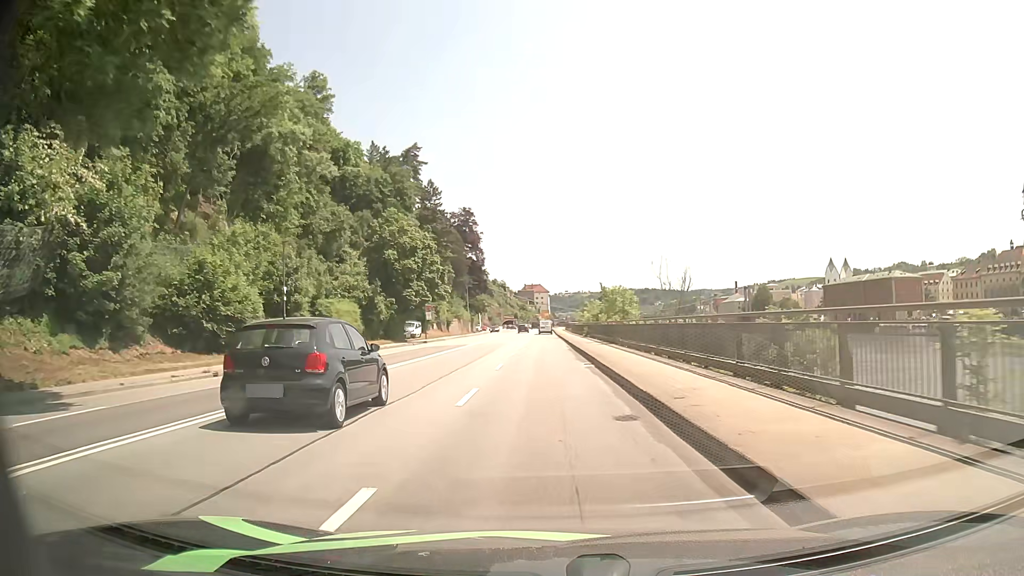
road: primary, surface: asphalt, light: Day
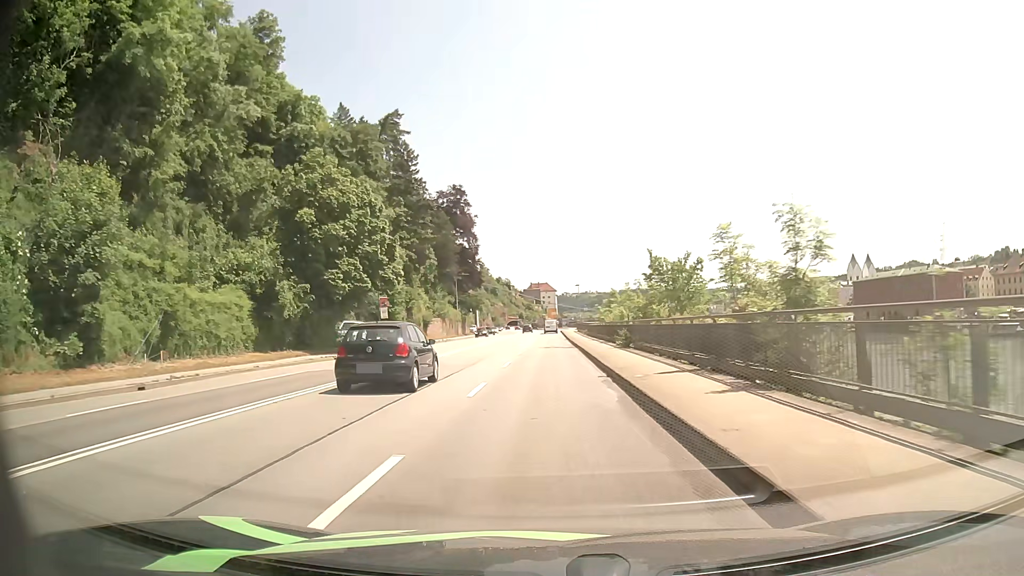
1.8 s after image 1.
(-0.2, +25.3) m; -1°
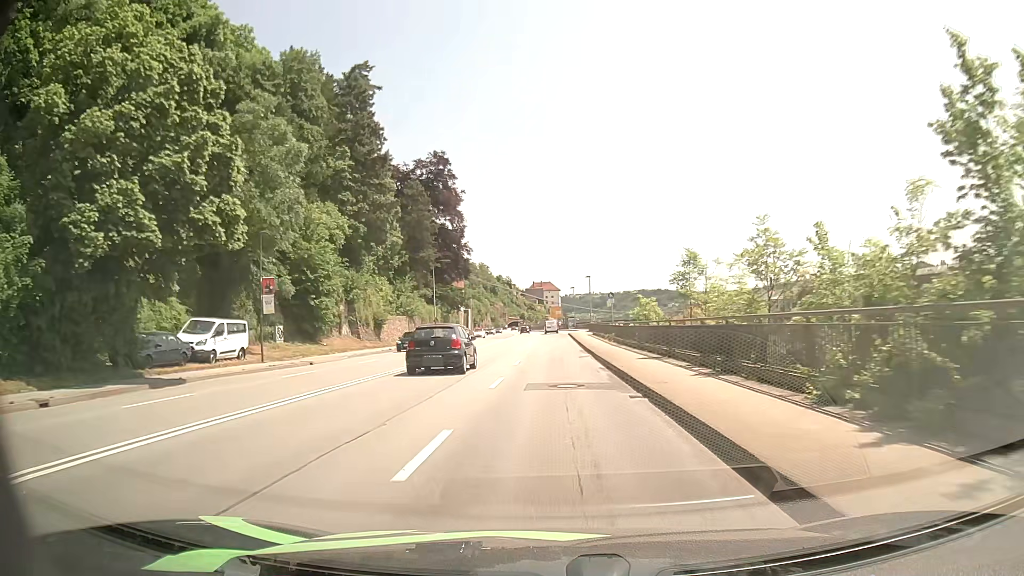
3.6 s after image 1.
(-0.2, +25.2) m; 0°
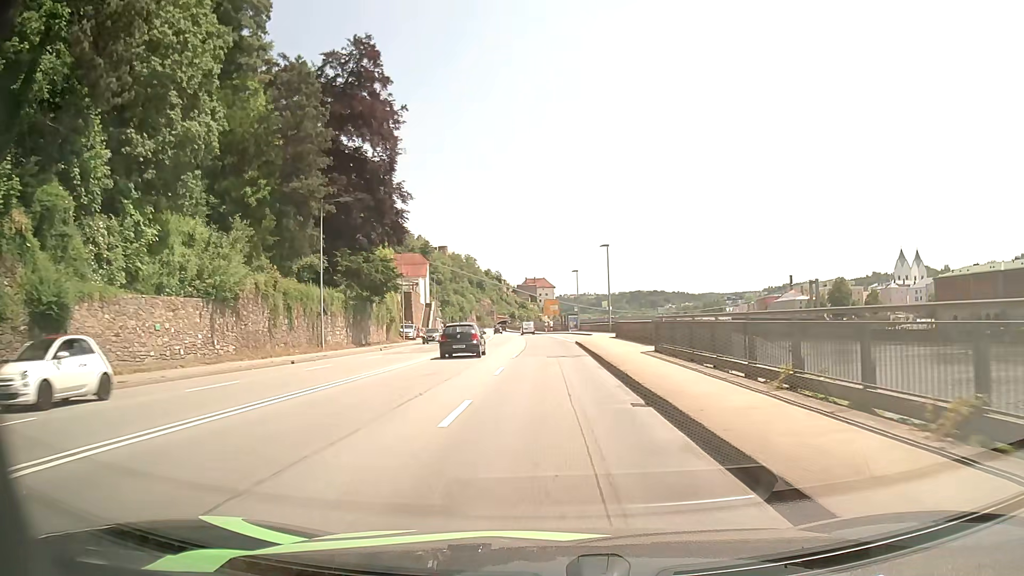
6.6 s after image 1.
(+0.3, +41.9) m; 0°
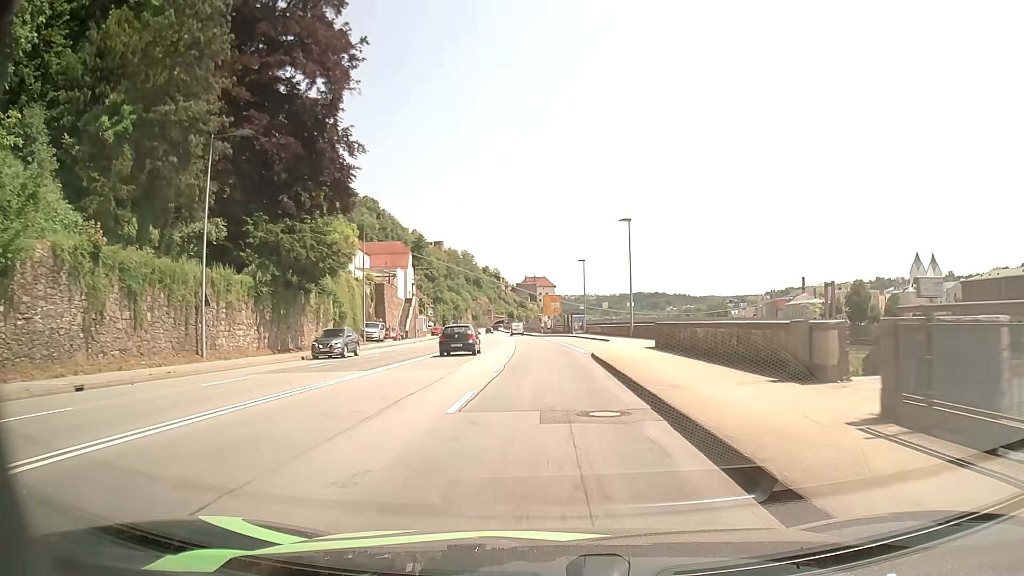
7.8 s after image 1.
(+0.1, +16.7) m; 0°
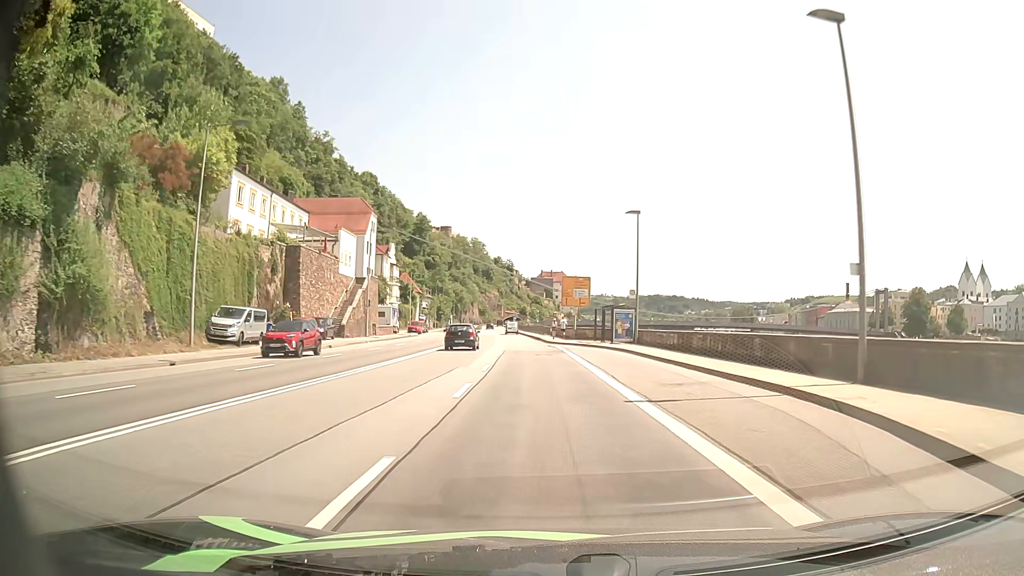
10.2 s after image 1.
(-0.4, +33.4) m; -1°
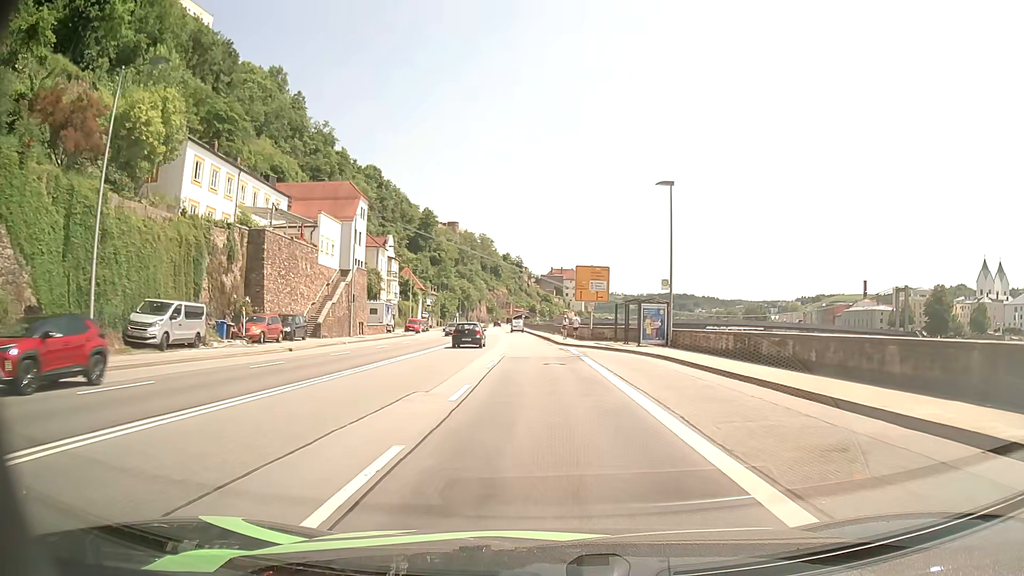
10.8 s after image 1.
(-0.1, +8.4) m; -1°
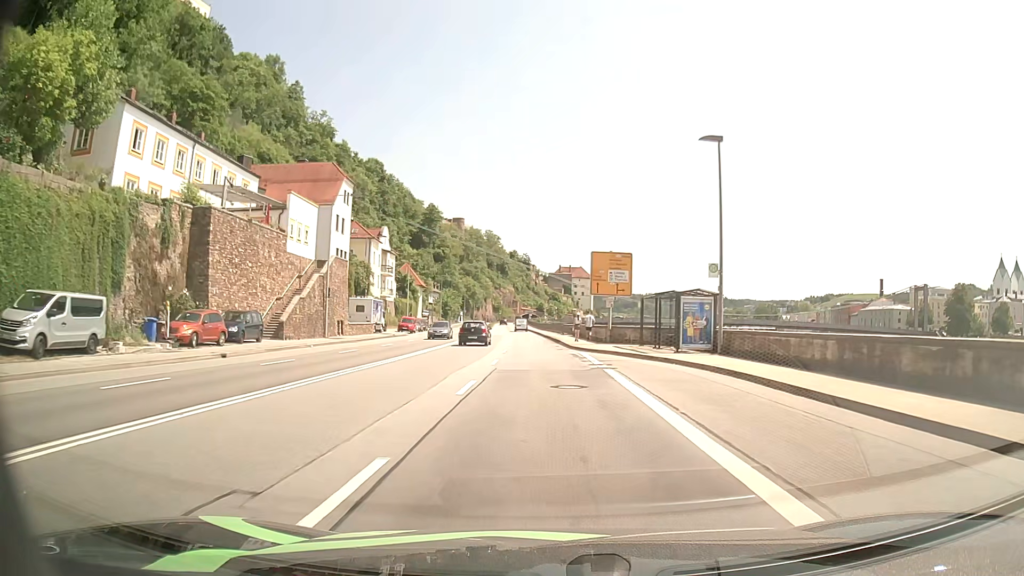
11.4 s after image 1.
(0.0, +8.4) m; -1°
(0, +10) (0, +20) (0, +30) (-1, +40) (-1, +50) (-2, +60) (-2, +70) (-3, +80) (-3, +90) (-4, +100) m
